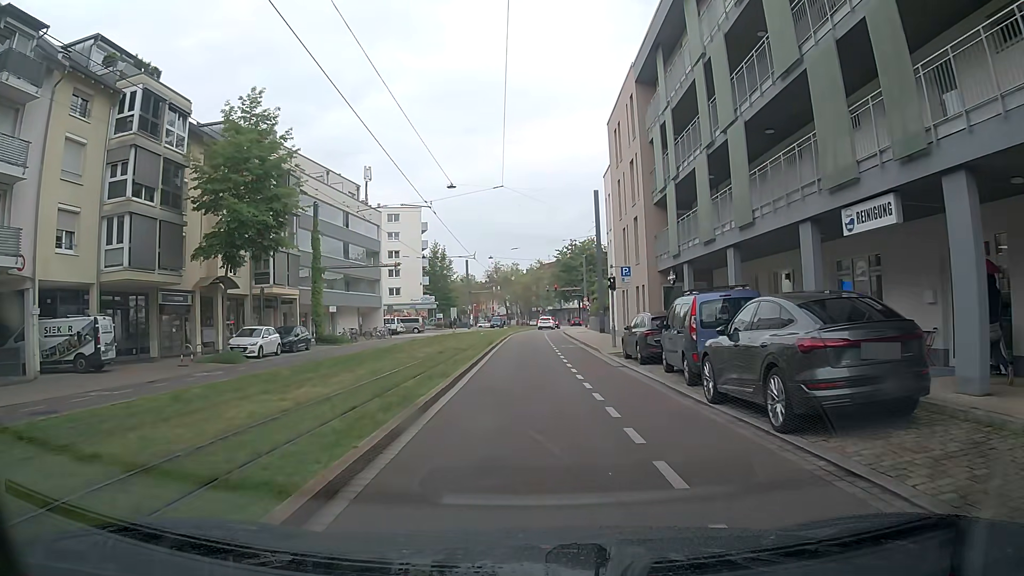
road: tertiary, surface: asphalt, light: Day
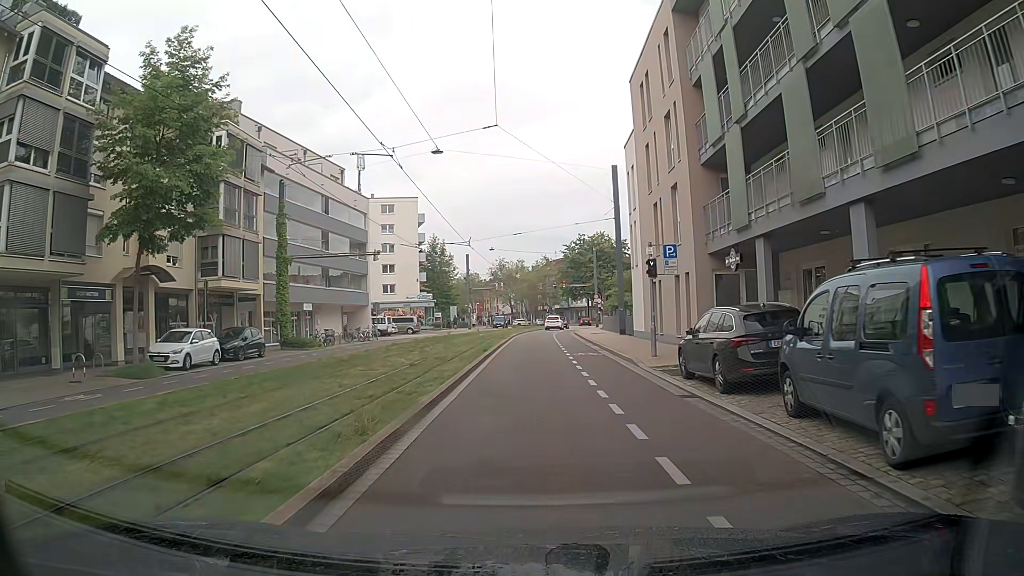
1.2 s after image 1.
(0.0, +7.8) m; +1°
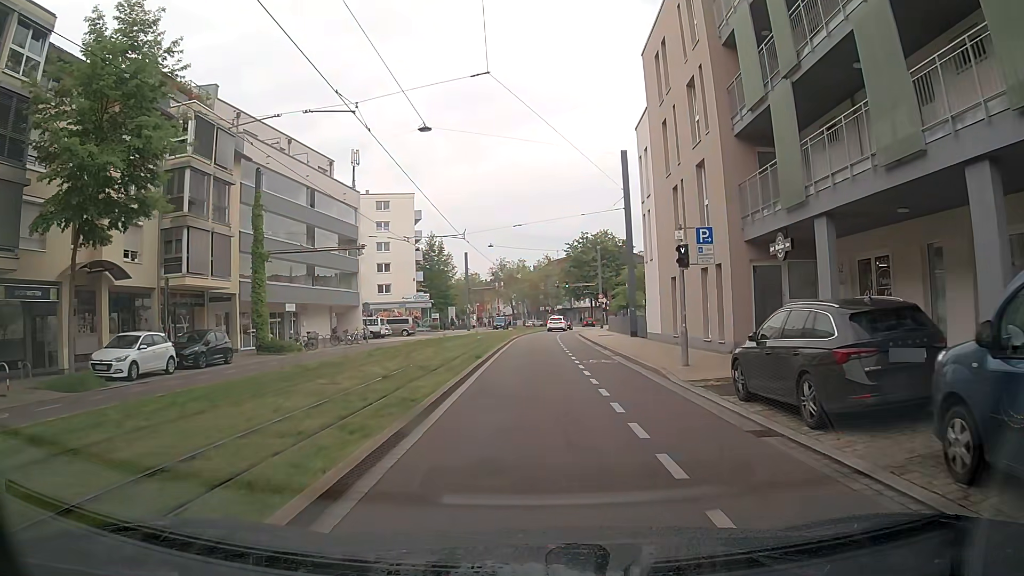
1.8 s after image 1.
(-0.1, +3.9) m; -2°
(0, +10) (0, +20) (+1, +30) (+1, +40) (+1, +50) (+2, +60) (+3, +70) (+4, +80) (+7, +90) (+9, +99) m
